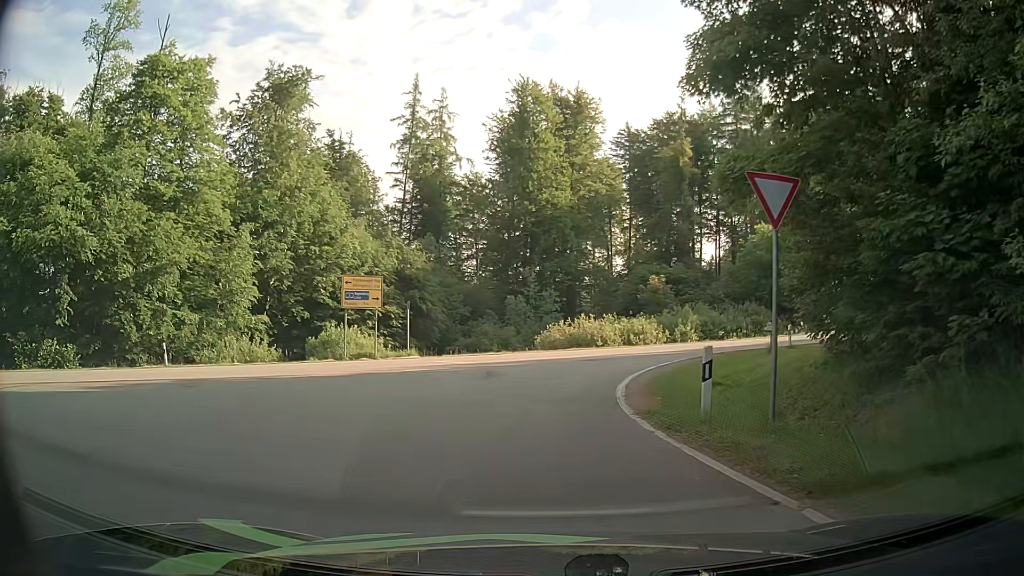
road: tertiary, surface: asphalt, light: Day
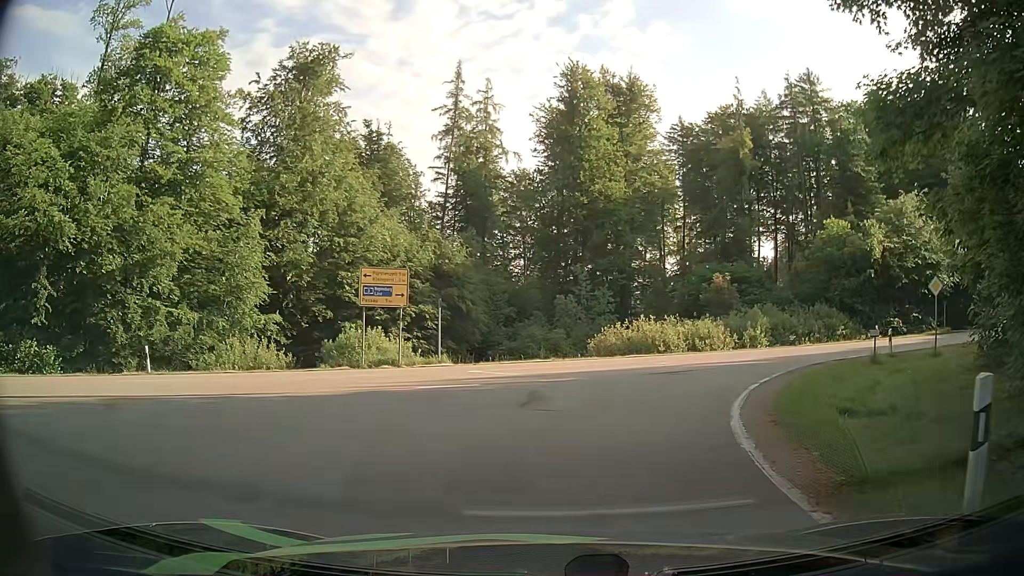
(-0.3, +5.1) m; -5°
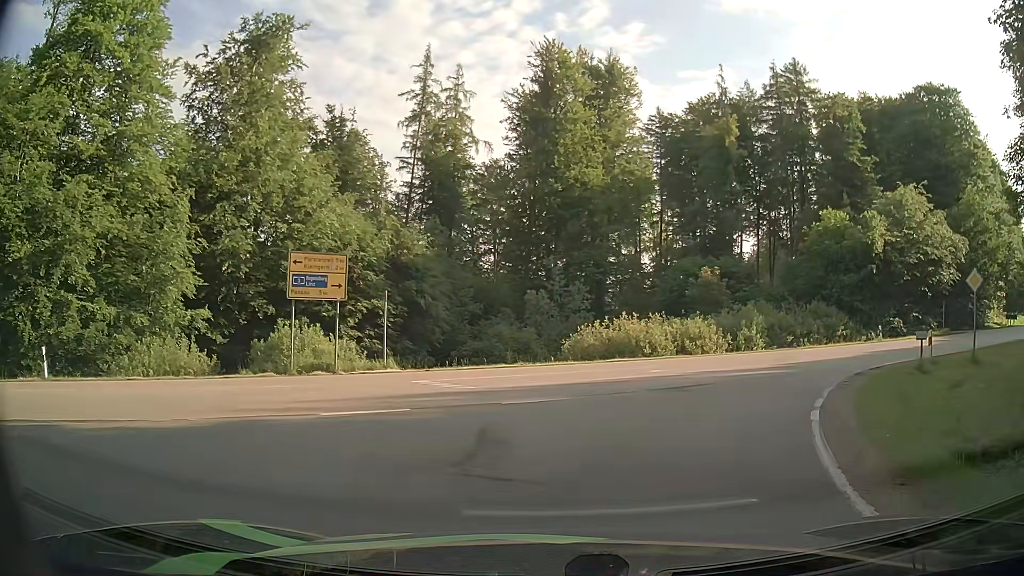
(+0.1, +4.7) m; +2°
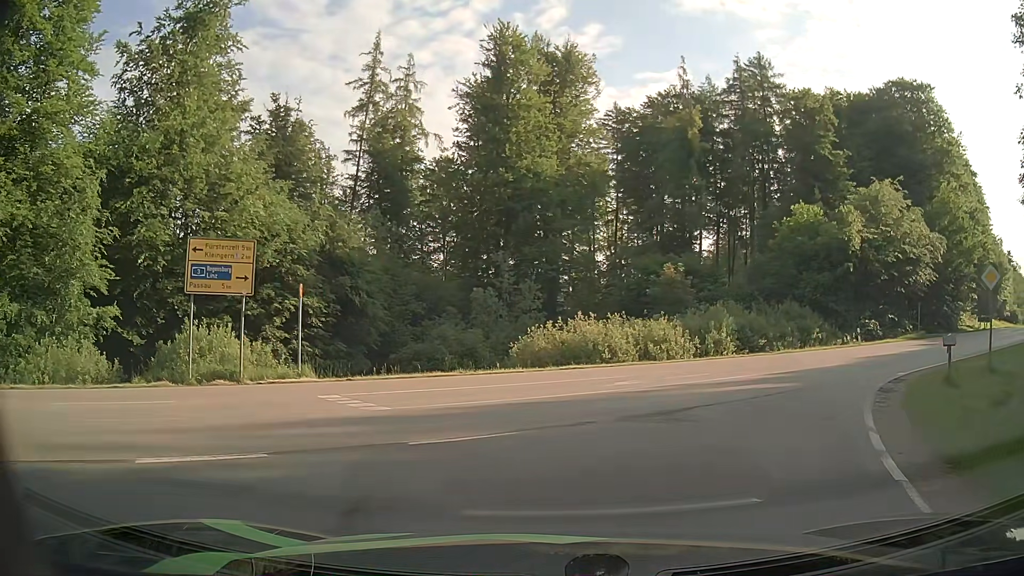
(+0.1, +3.6) m; +2°
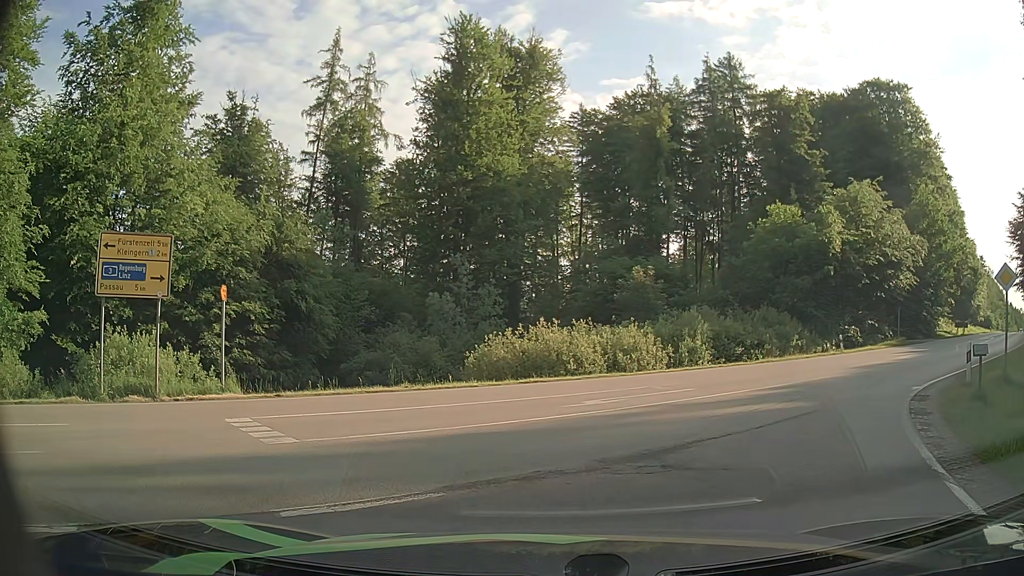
(+0.2, +2.6) m; +3°
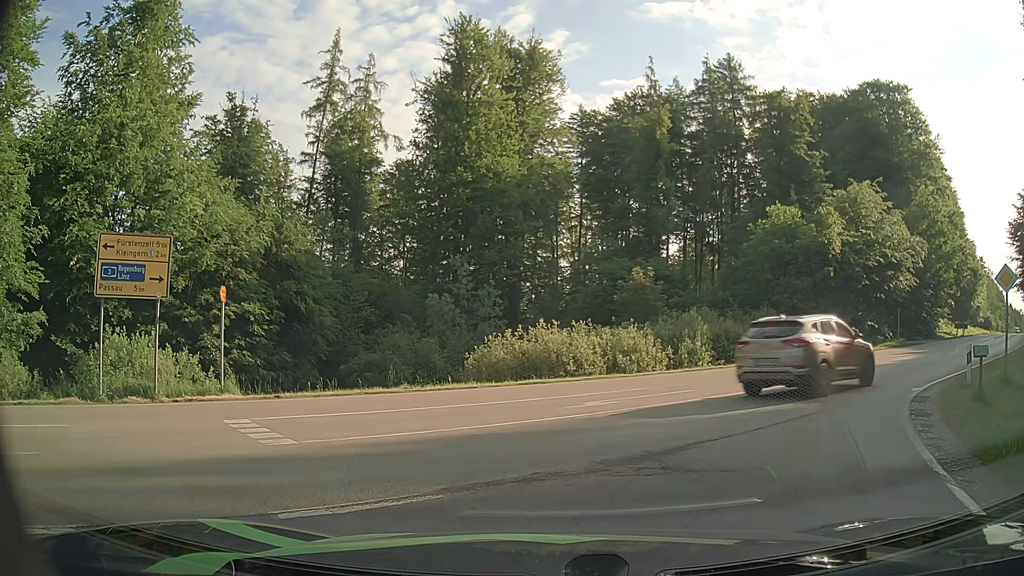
(0.0, 0.0) m; 0°
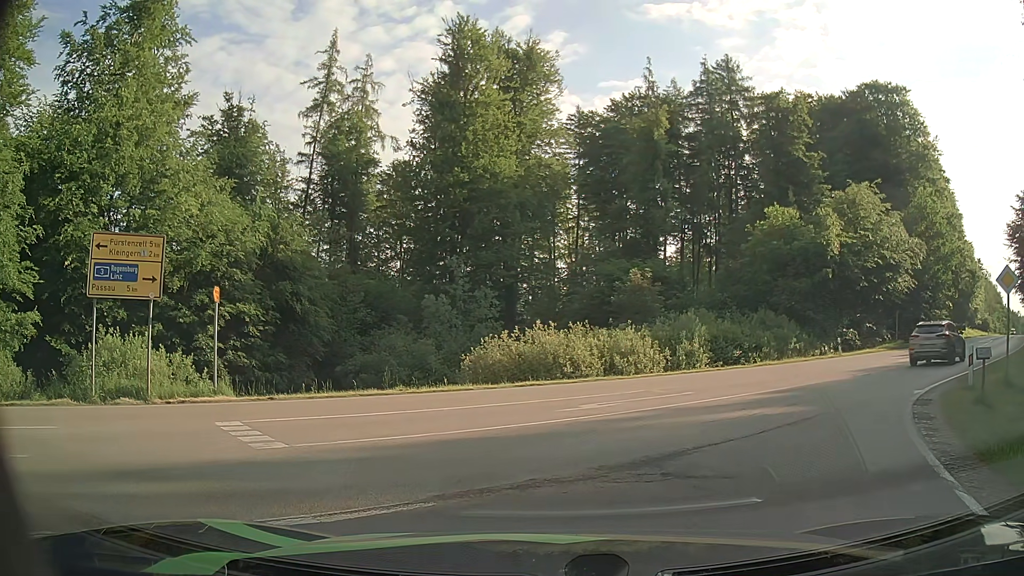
(0.0, +0.2) m; 0°
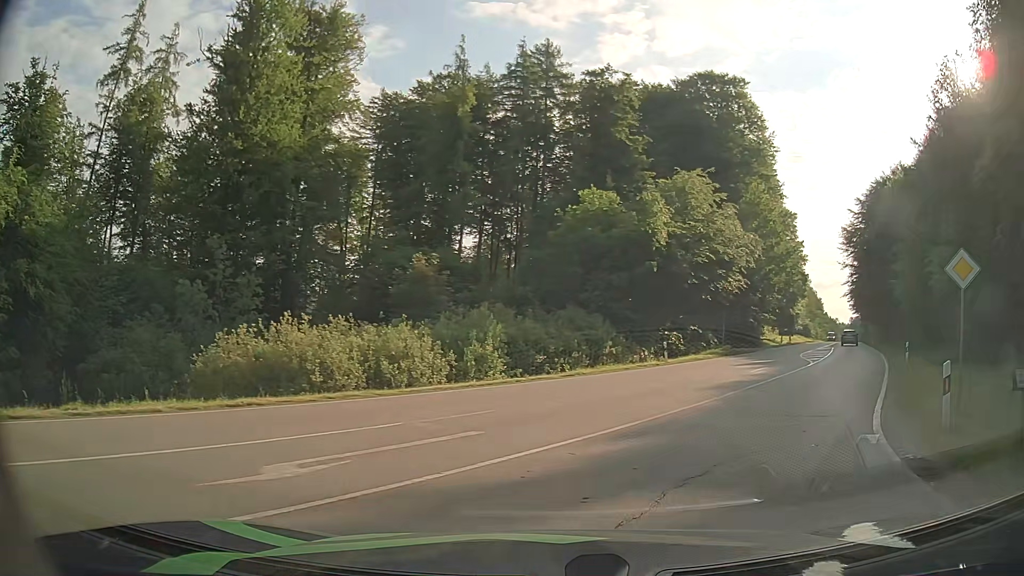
(+1.2, +6.8) m; +19°
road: secondary
(+2, +10) (+7, +19) (+12, +27) (+17, +36) (+22, +45) (+26, +53) (+31, +62) (+36, +71) (+40, +80) (+45, +89) m
